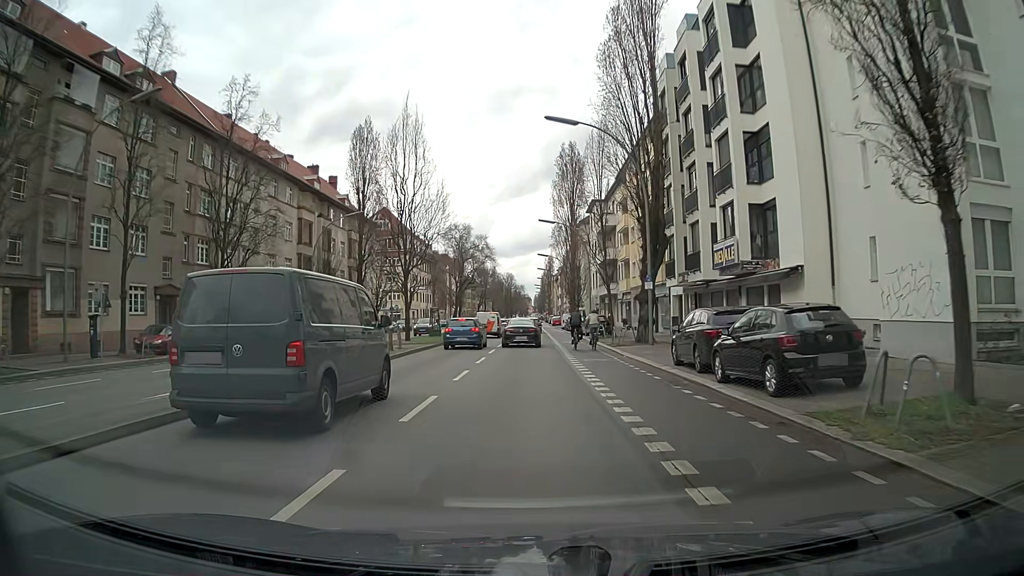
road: secondary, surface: asphalt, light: Day
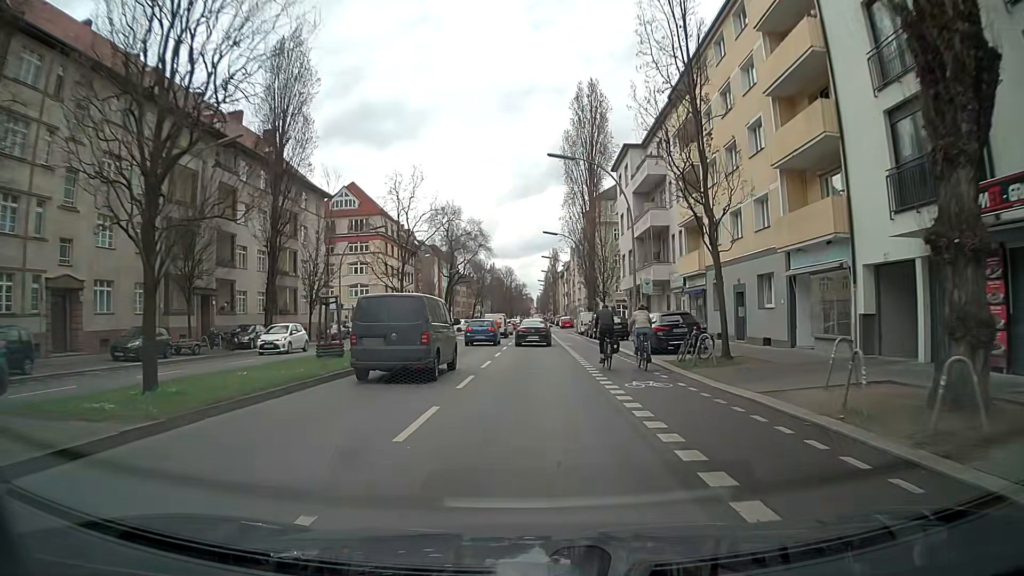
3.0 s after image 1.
(+0.2, +25.6) m; 0°
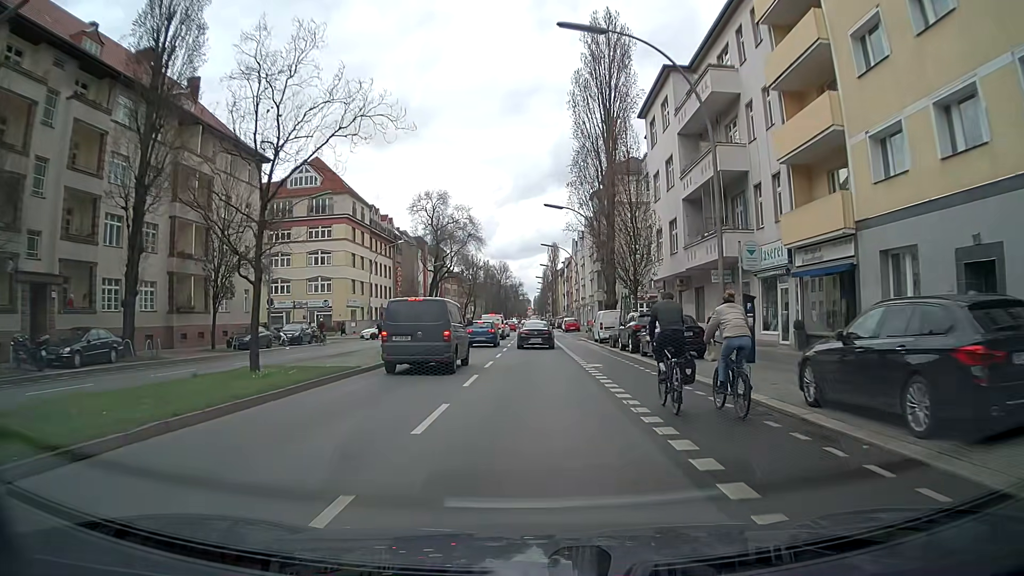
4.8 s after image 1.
(0.0, +17.5) m; 0°
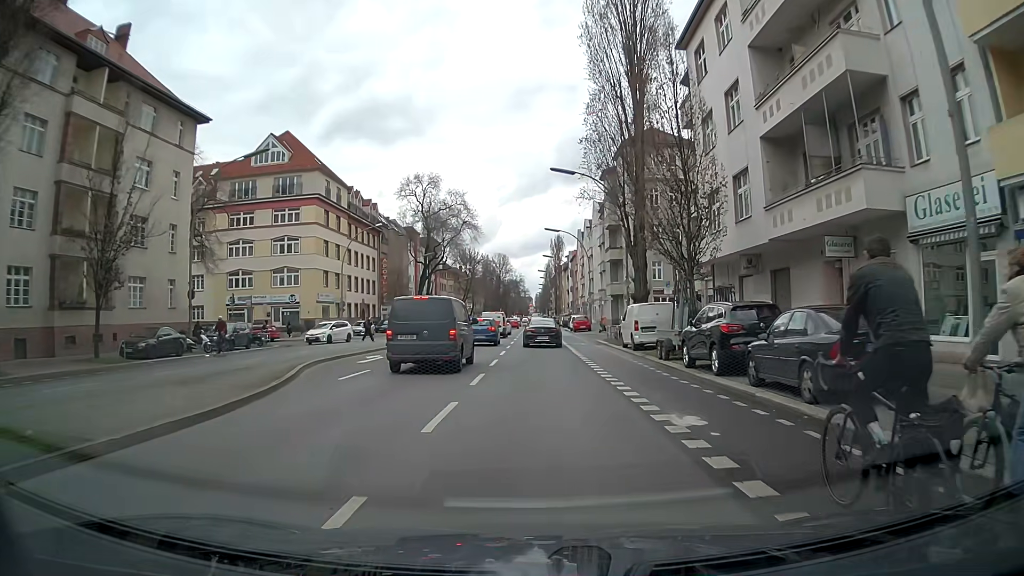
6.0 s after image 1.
(-0.1, +12.2) m; 0°
(0, +10) (0, +20) (+1, +30) (+1, +40) (+1, +50) (+1, +60) (+1, +70) (+1, +80) (+1, +90) (+1, +100) m
